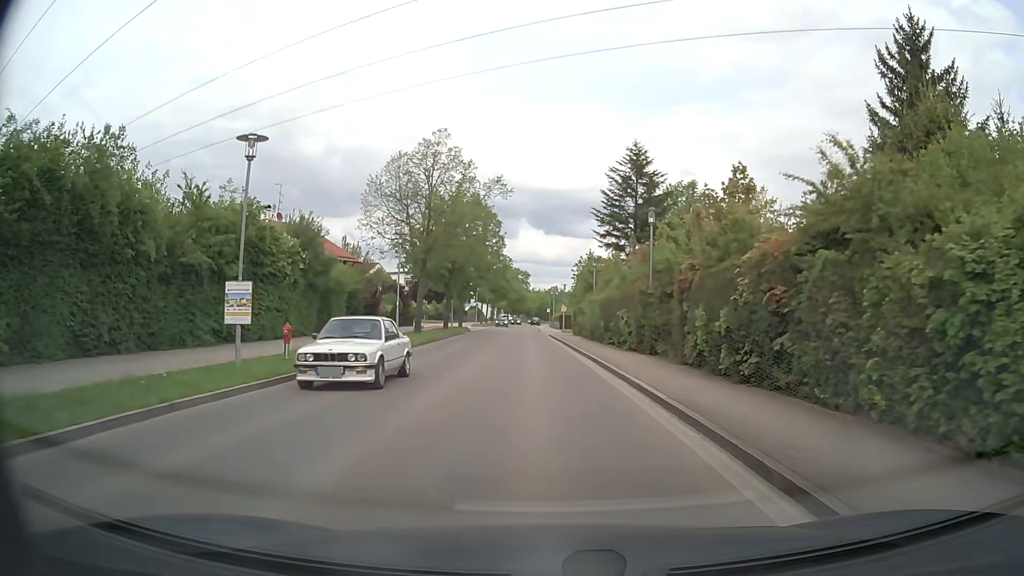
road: tertiary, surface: asphalt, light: Day
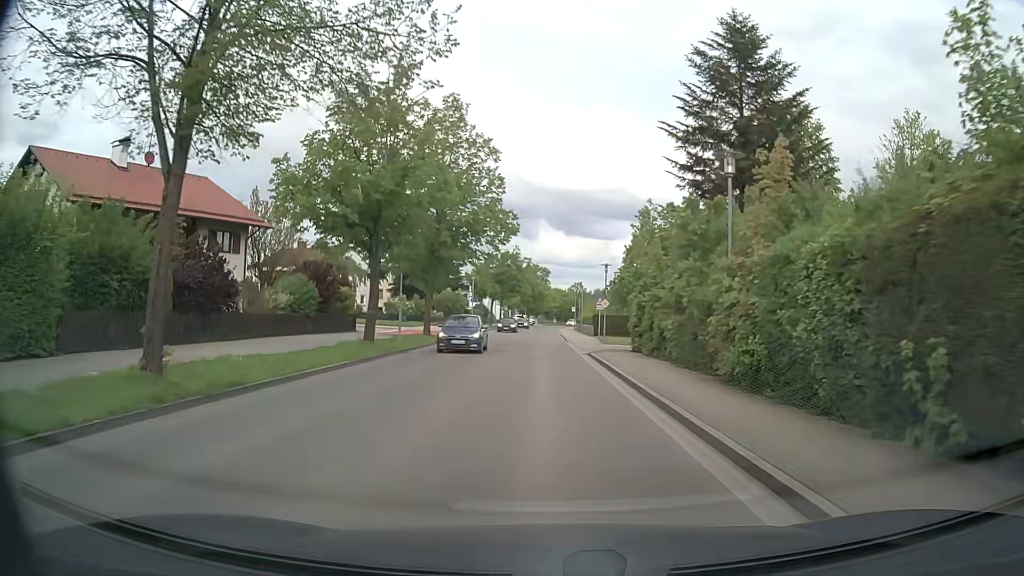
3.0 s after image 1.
(-0.7, +27.4) m; -2°
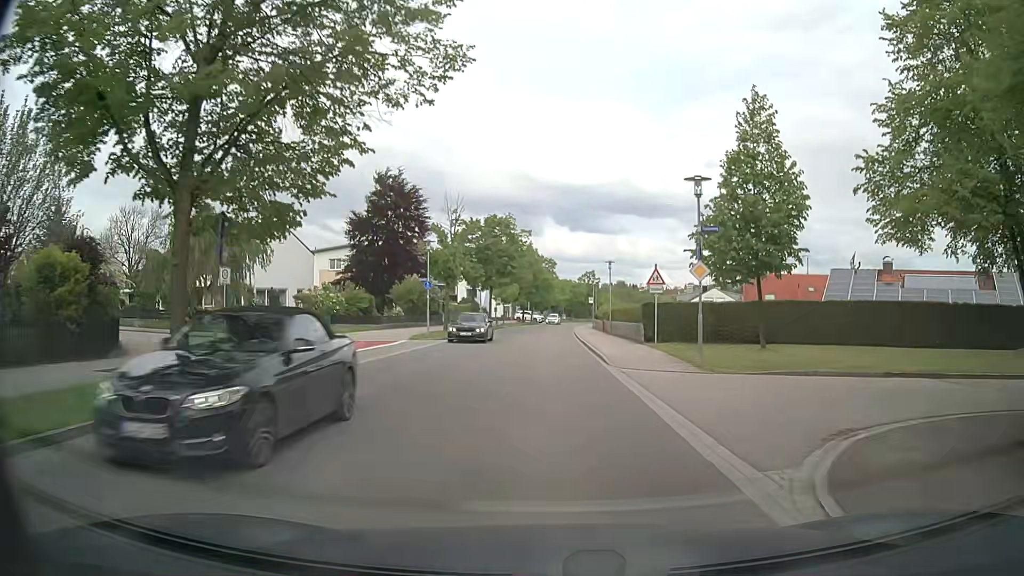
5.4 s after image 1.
(-0.1, +25.7) m; 0°
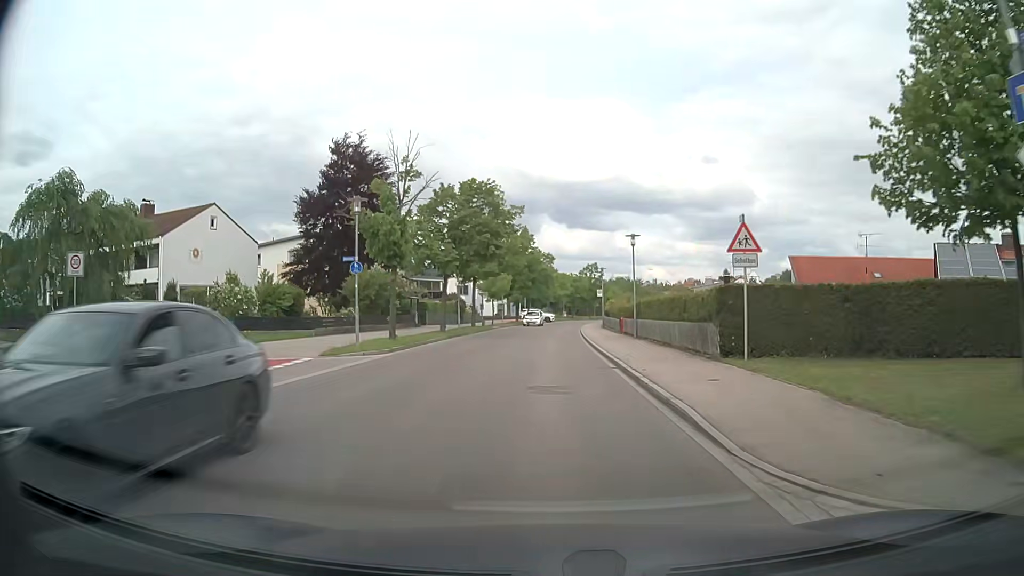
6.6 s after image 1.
(-0.2, +13.4) m; 0°
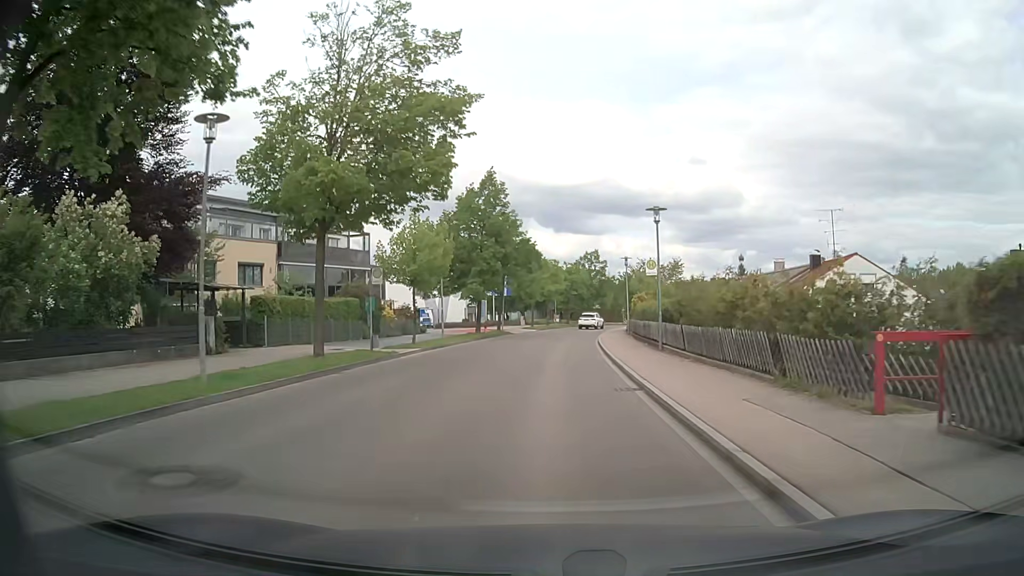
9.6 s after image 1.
(0.0, +32.8) m; 0°
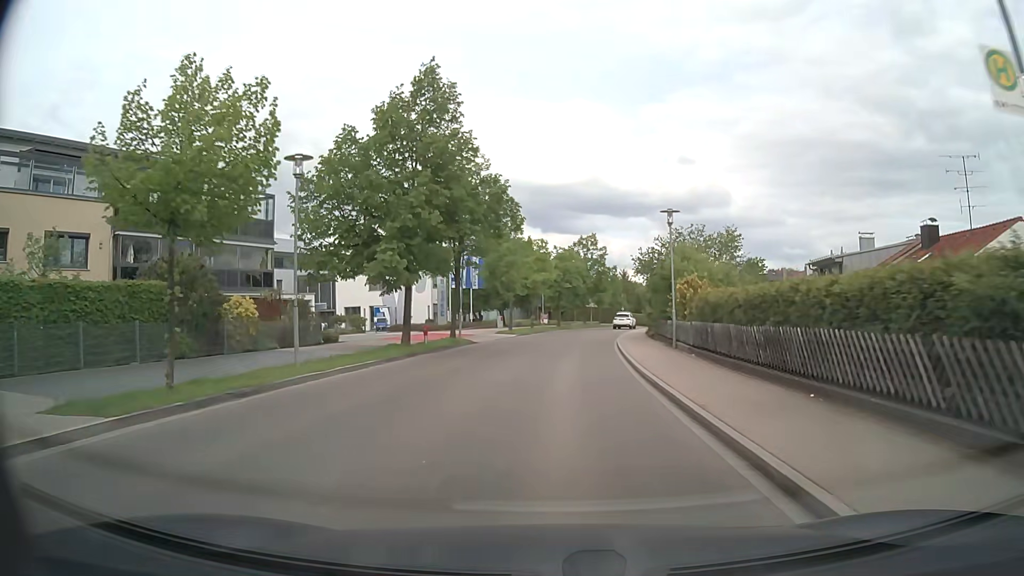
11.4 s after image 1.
(+0.2, +19.6) m; +1°
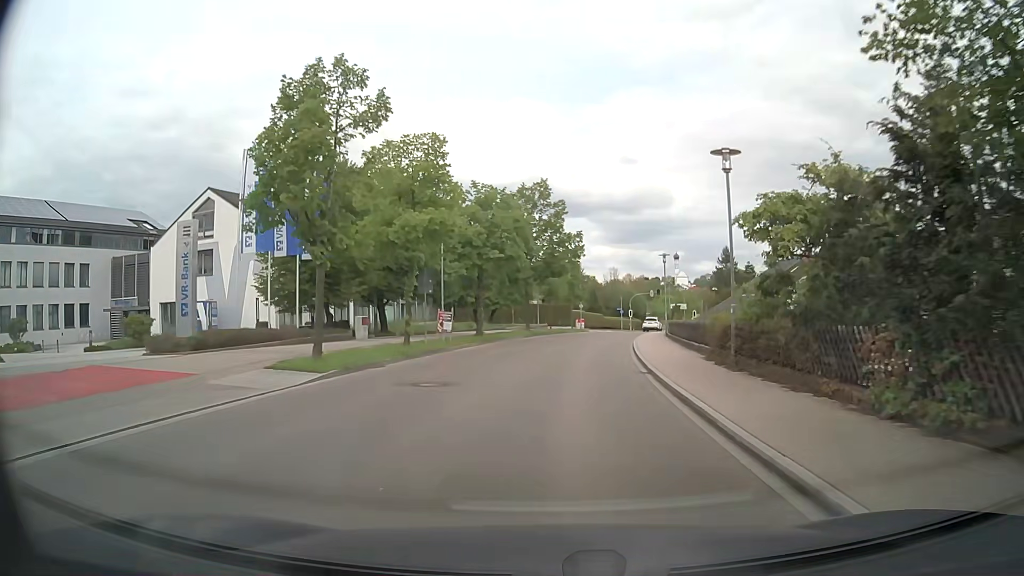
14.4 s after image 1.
(+1.3, +32.5) m; +5°
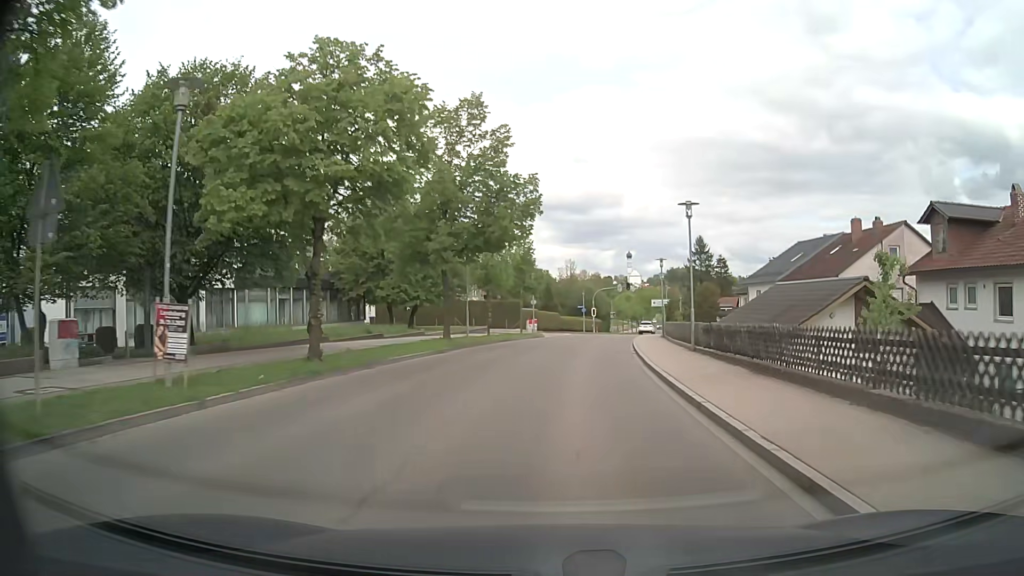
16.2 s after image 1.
(+0.7, +19.3) m; +4°
(0, +10) (+1, +20) (+2, +30) (+3, +40) (+5, +50) (+6, +60) (+8, +69) (+11, +79) (+13, +89) (+15, +99) m
